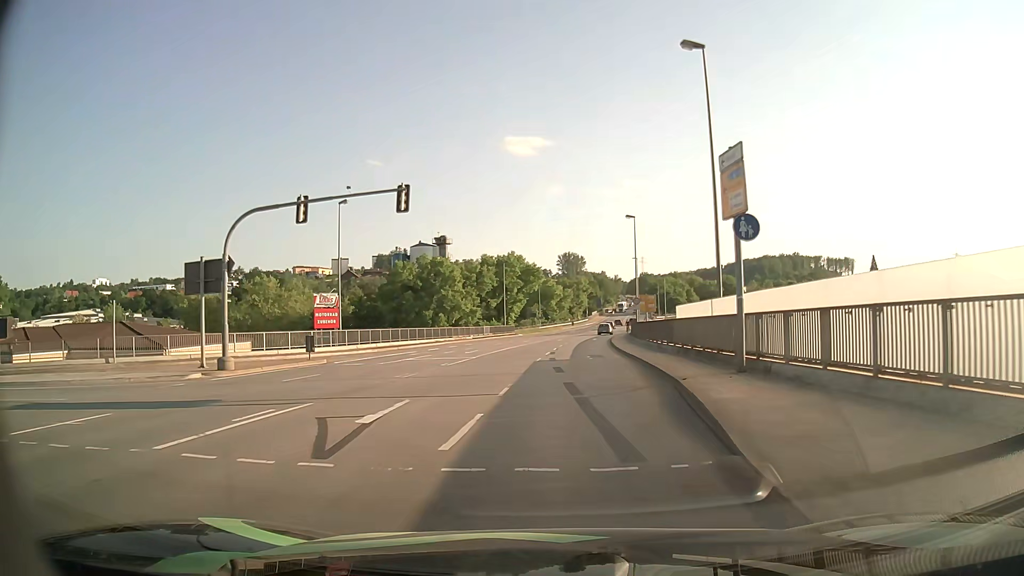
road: primary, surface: asphalt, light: Day
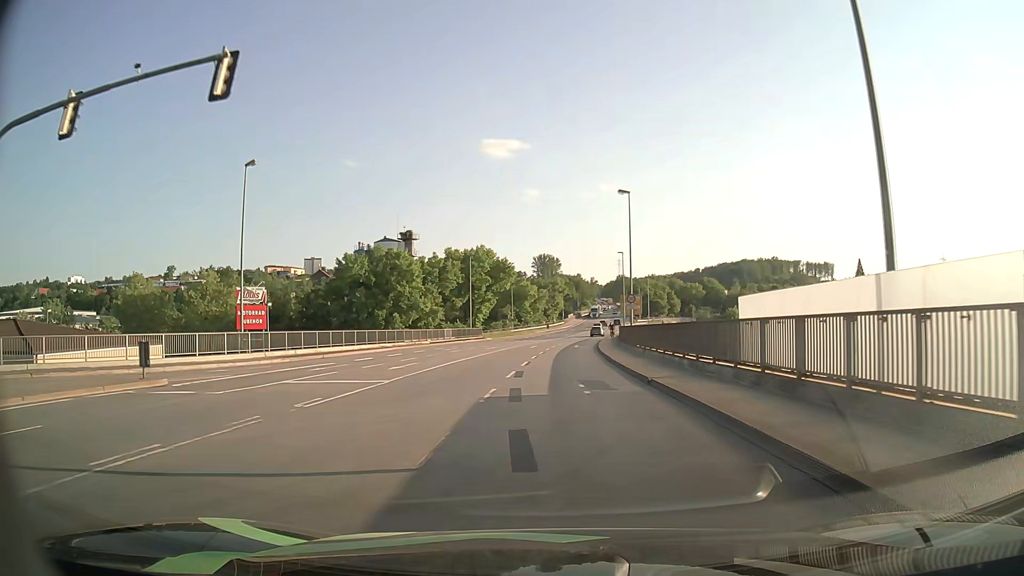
(+0.2, +12.2) m; +2°
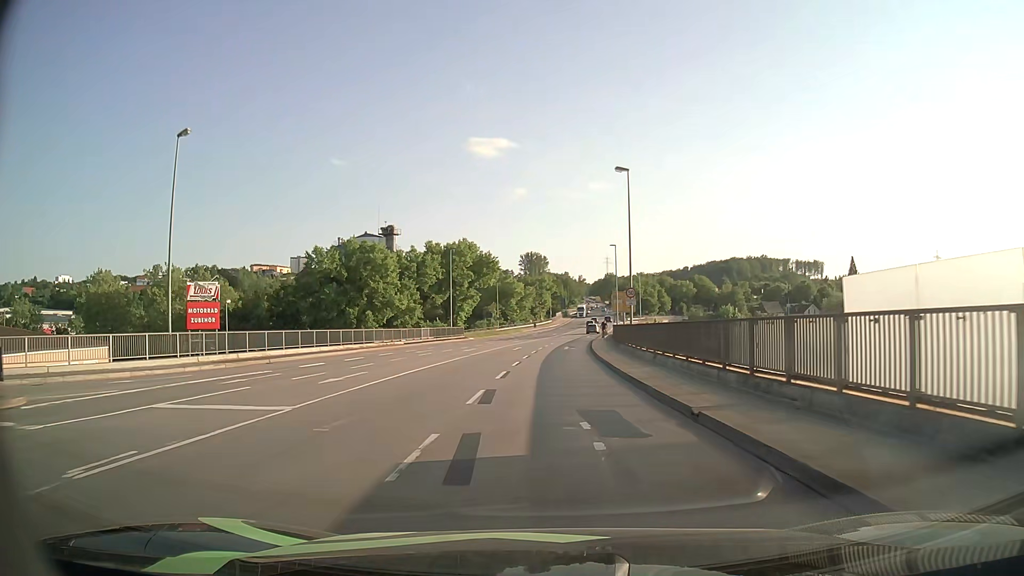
(+0.1, +6.3) m; +1°
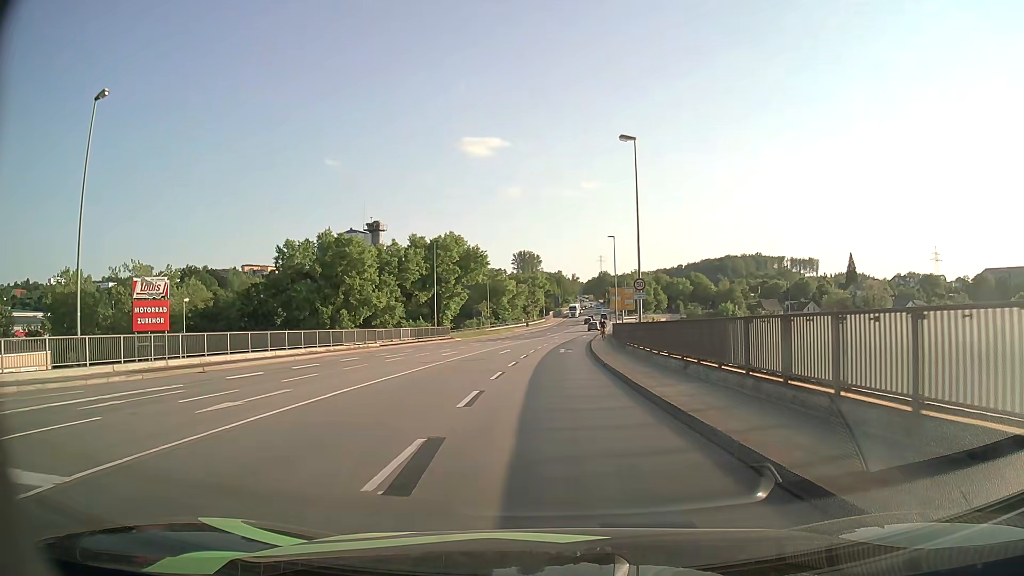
(0.0, +6.4) m; +1°
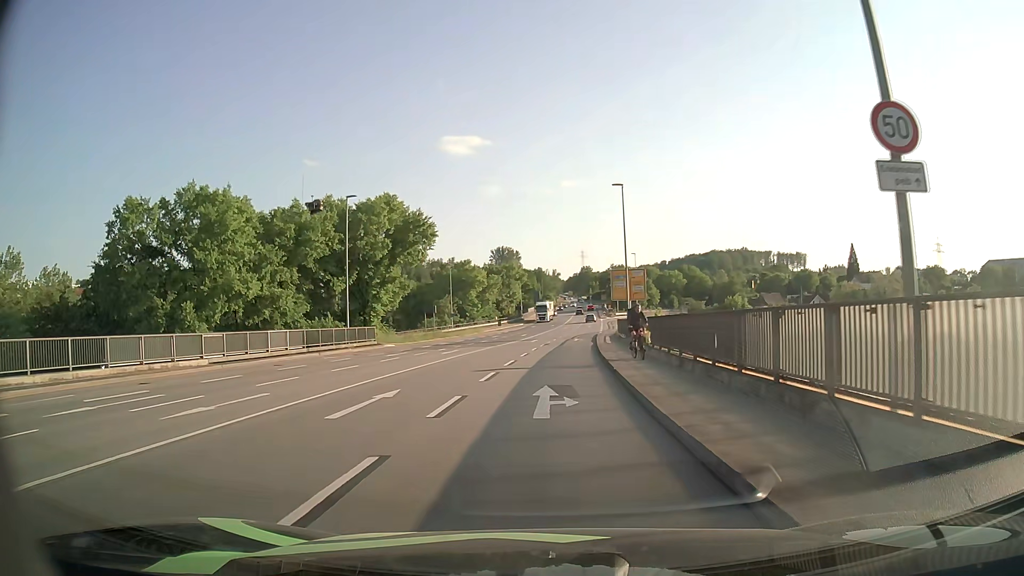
(+0.4, +25.2) m; +2°
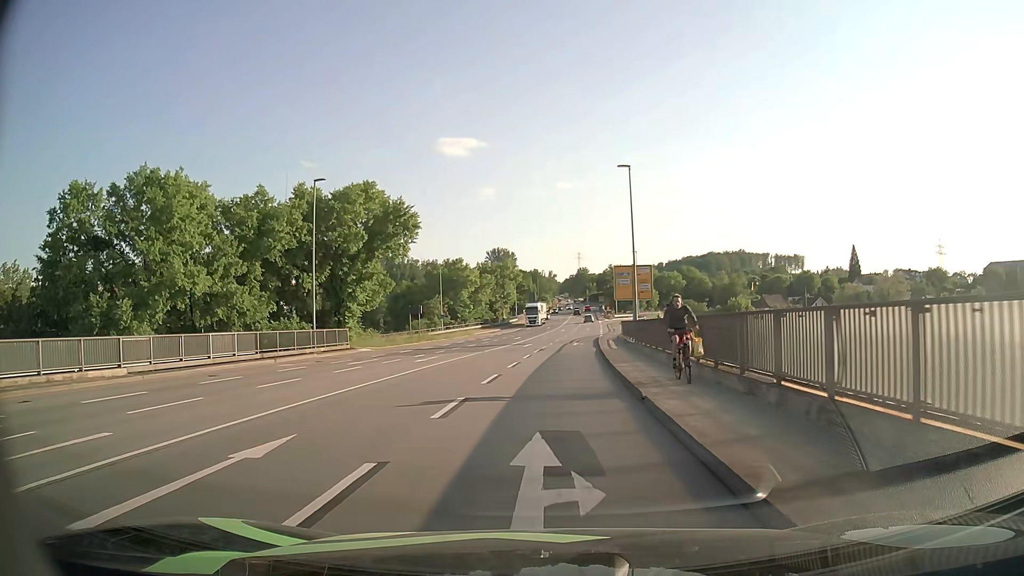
(0.0, +6.1) m; 0°
